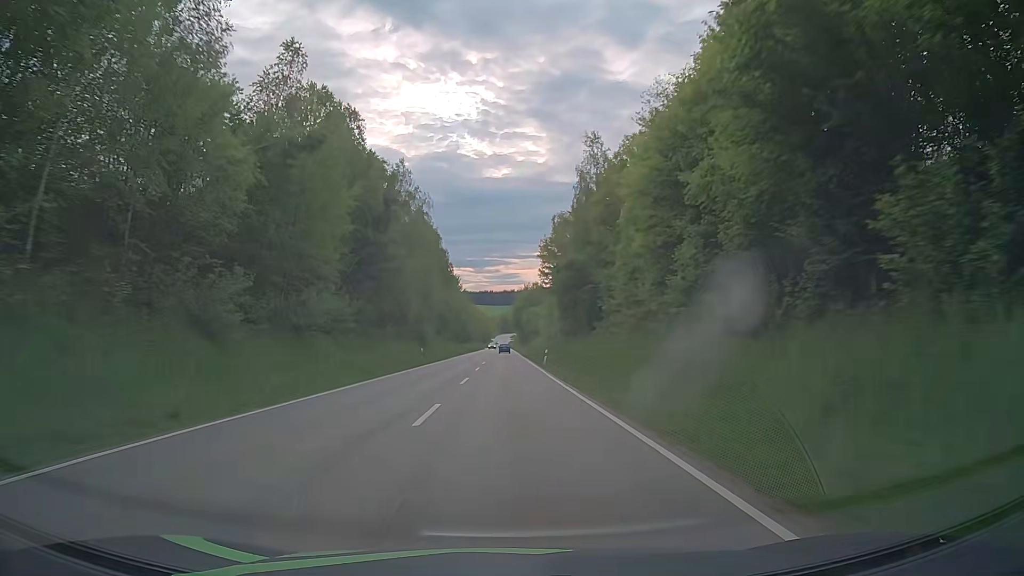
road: secondary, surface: asphalt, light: Day
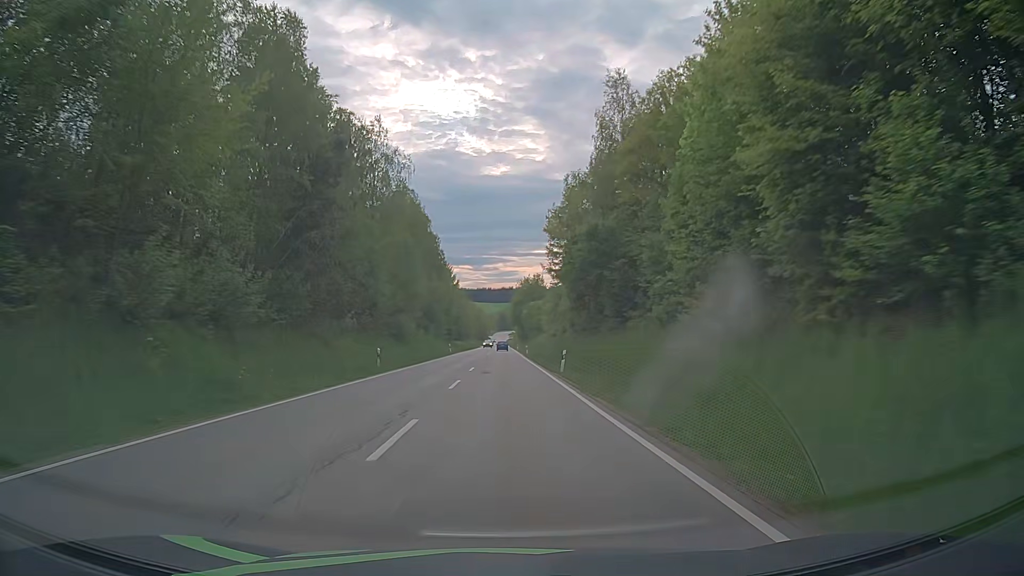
(+0.1, +15.4) m; +1°
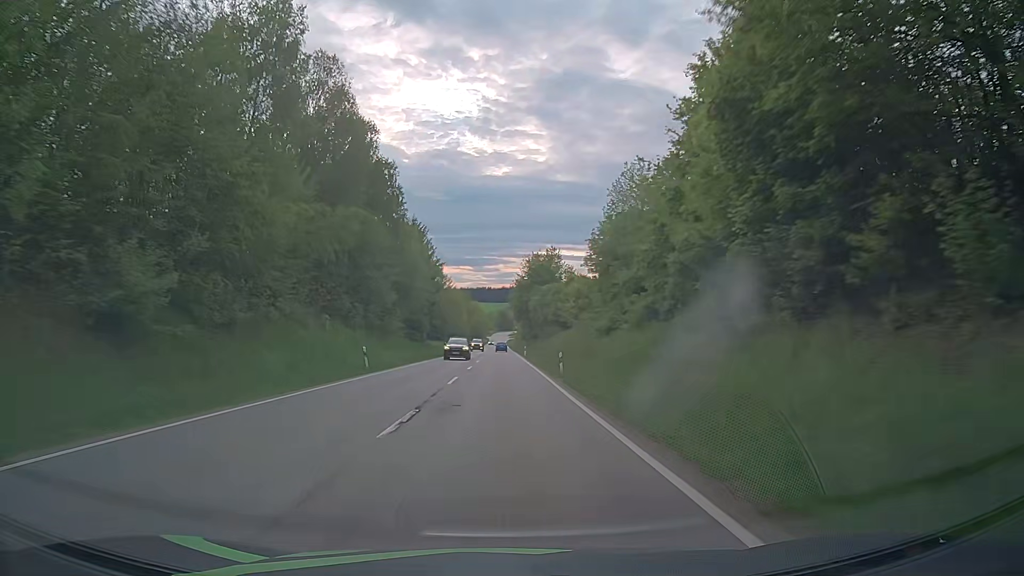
(-0.3, +46.5) m; -1°
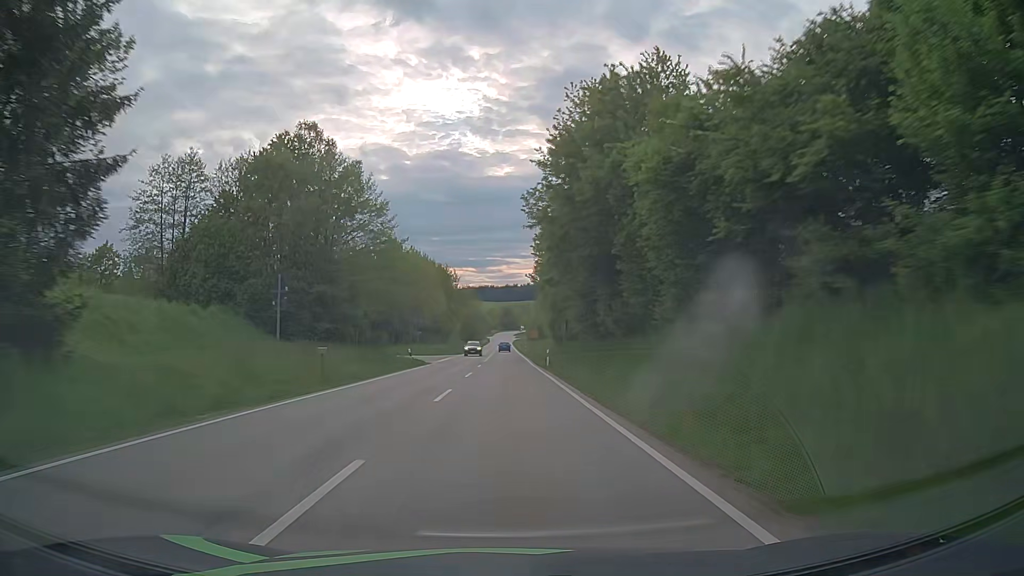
(+0.2, +78.1) m; 0°
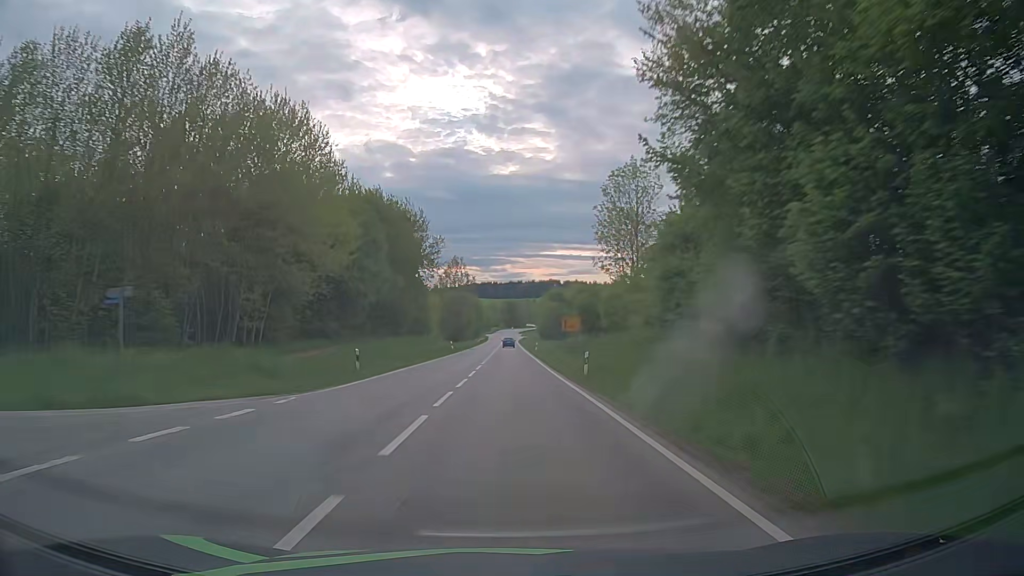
(-0.3, +62.7) m; 0°
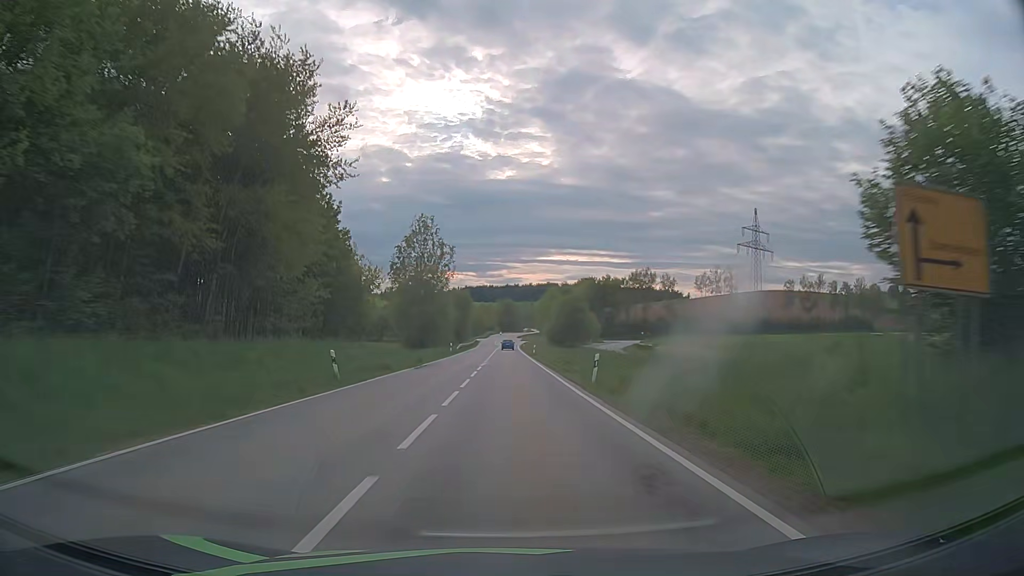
(-0.1, +47.2) m; 0°
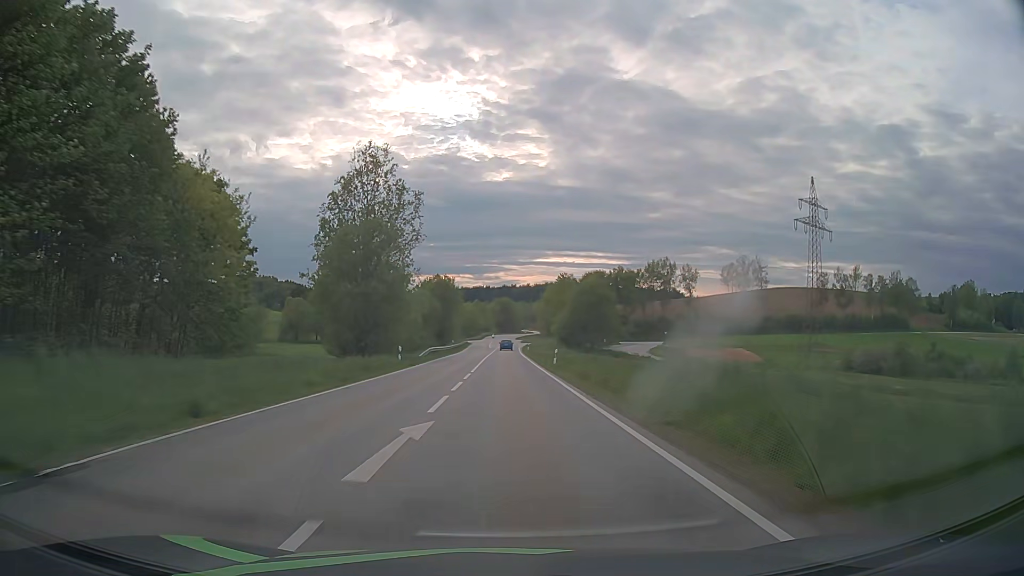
(+0.3, +31.5) m; +1°
